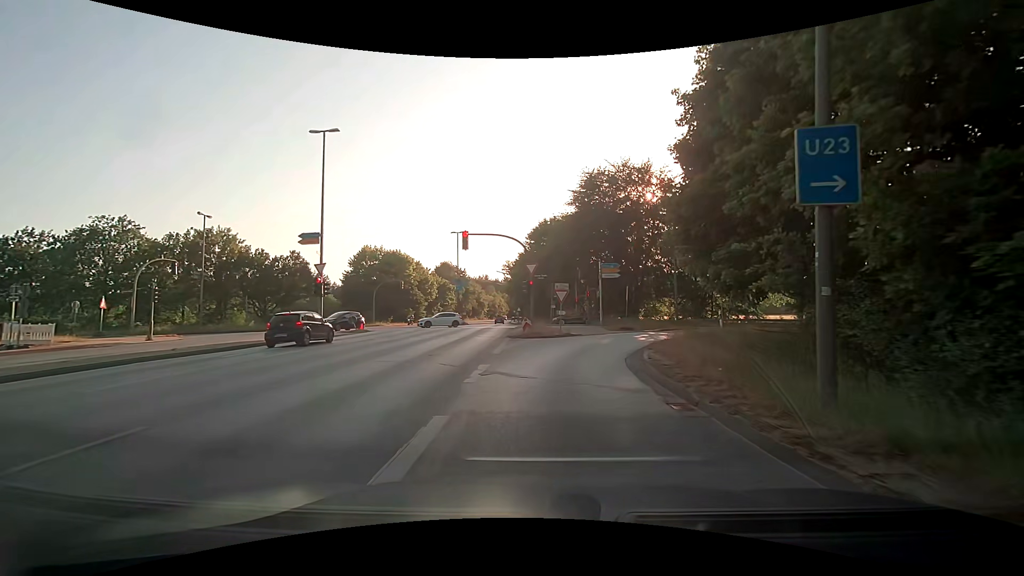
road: secondary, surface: asphalt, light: Day
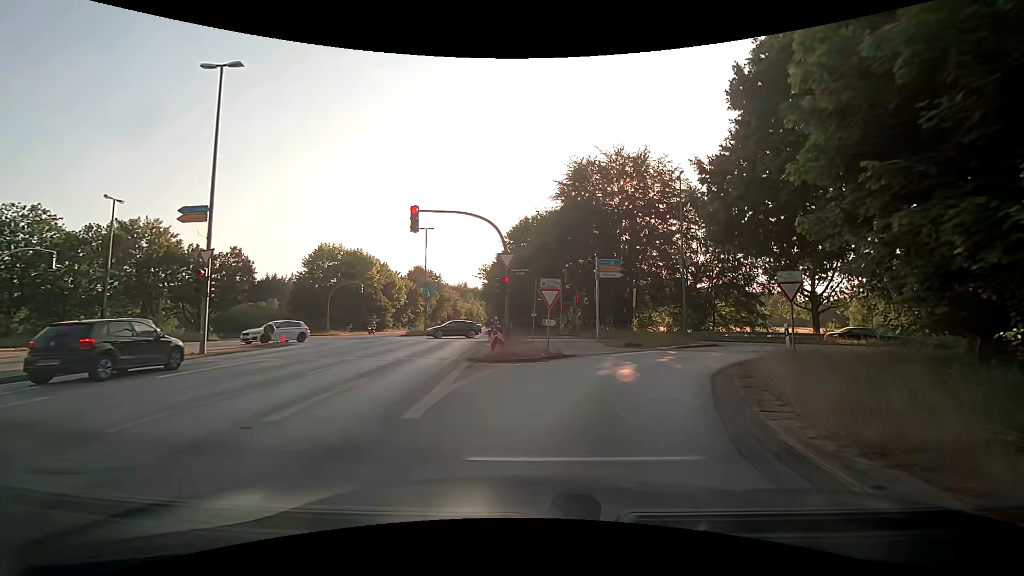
(+0.1, +8.7) m; +2°
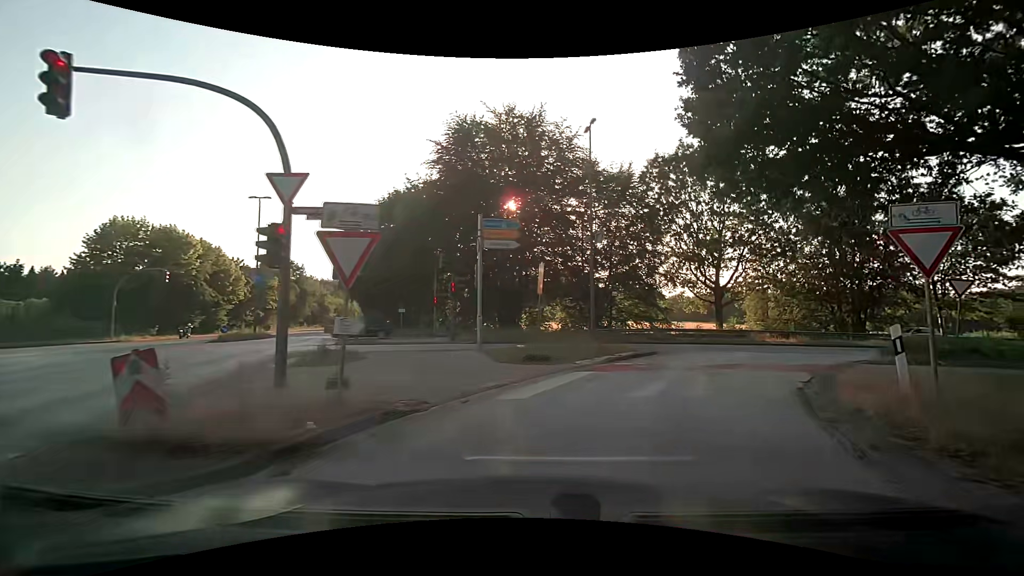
(+1.0, +11.0) m; +13°
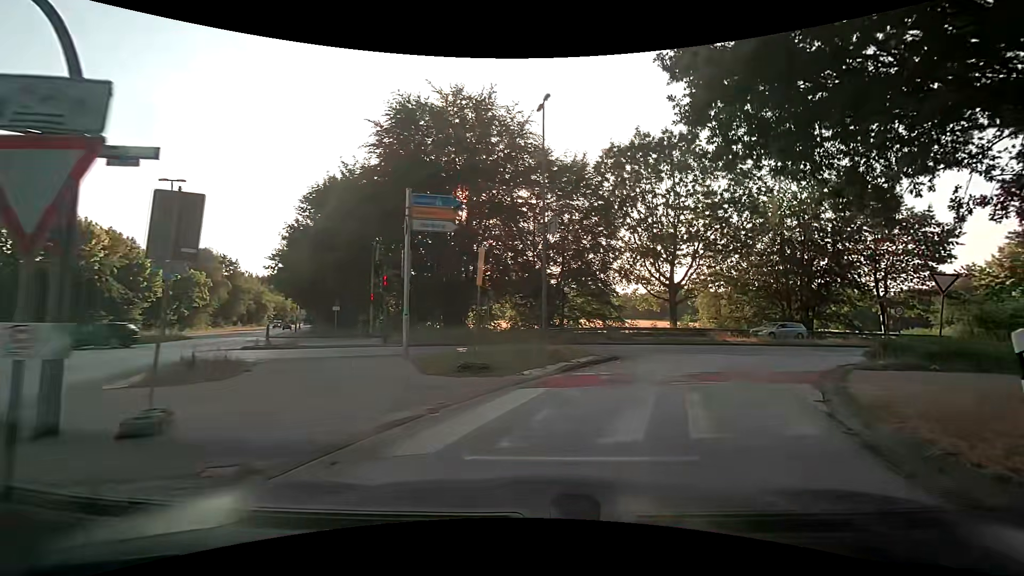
(+0.2, +3.2) m; +6°
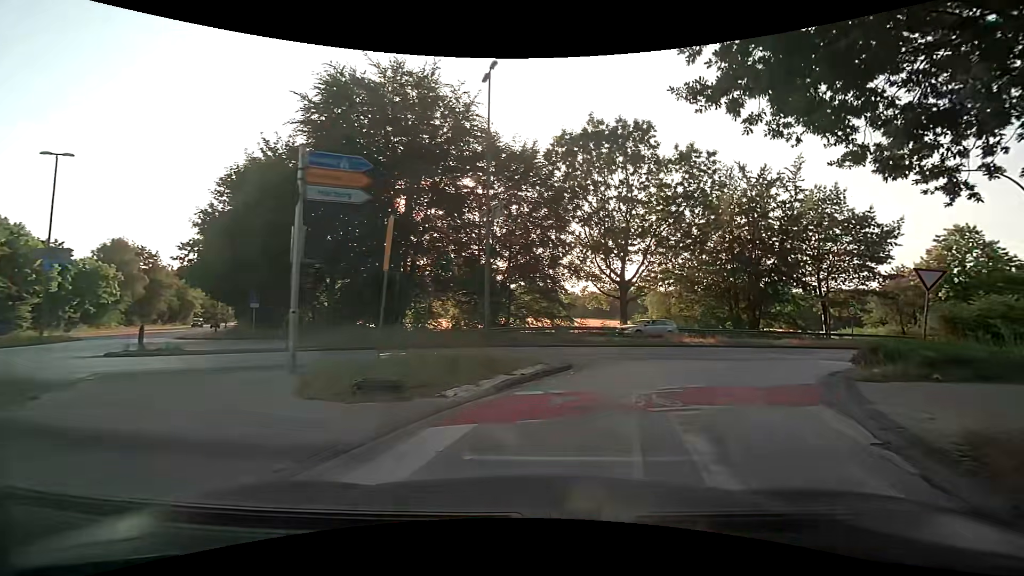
(+0.2, +3.3) m; +5°
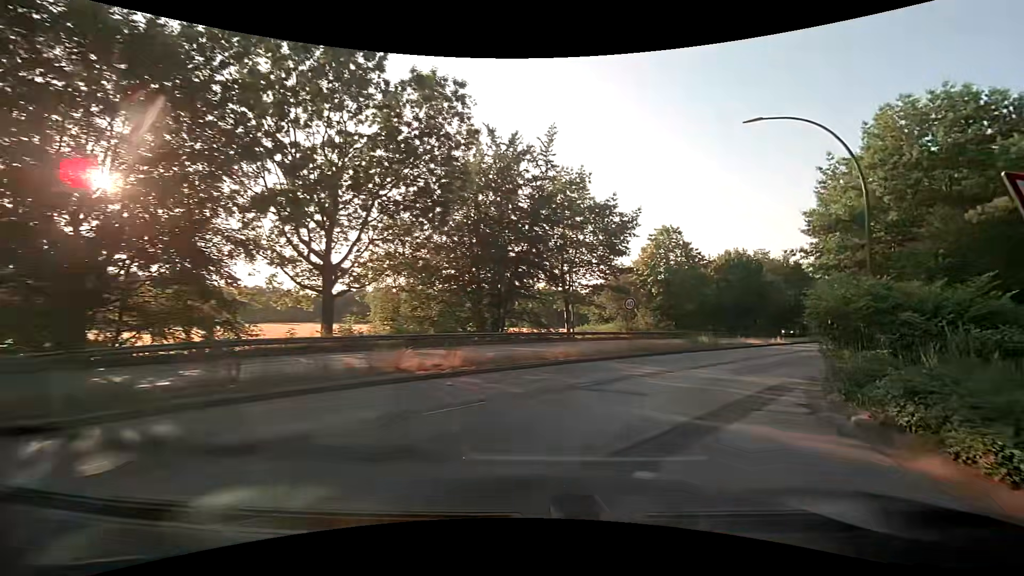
(+3.6, +14.2) m; +29°
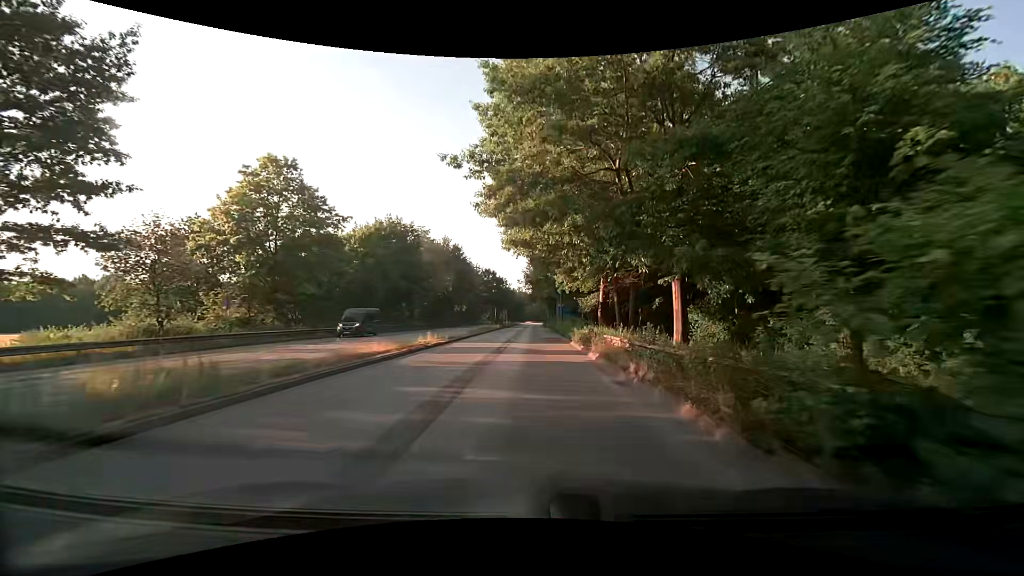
(+10.5, +23.3) m; +37°
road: primary
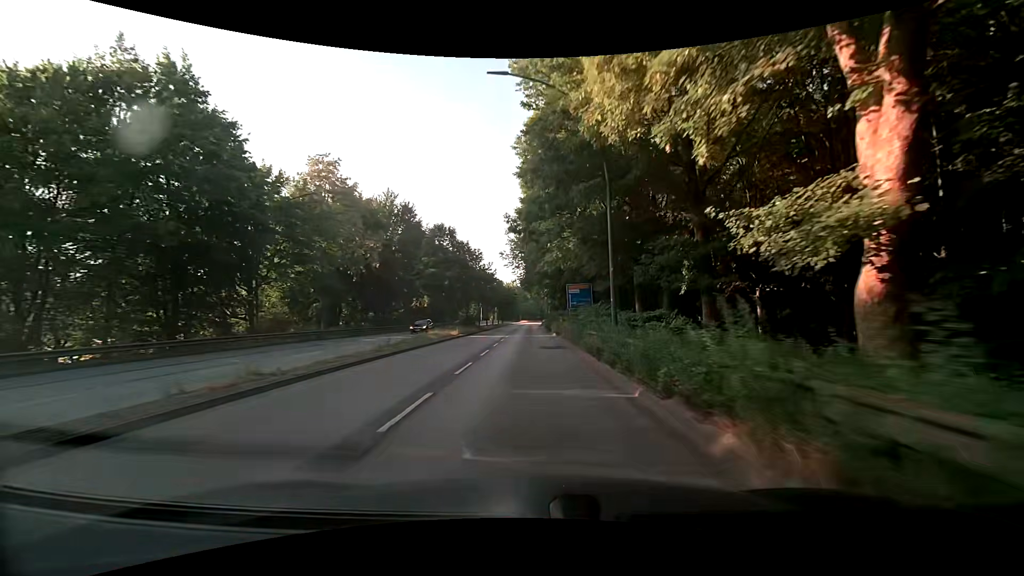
(+0.4, +39.5) m; 0°
(0, +10) (0, +20) (0, +30) (0, +40) (0, +50) (-1, +60) (-1, +70) (-1, +80) (-1, +90) (-1, +100) m
